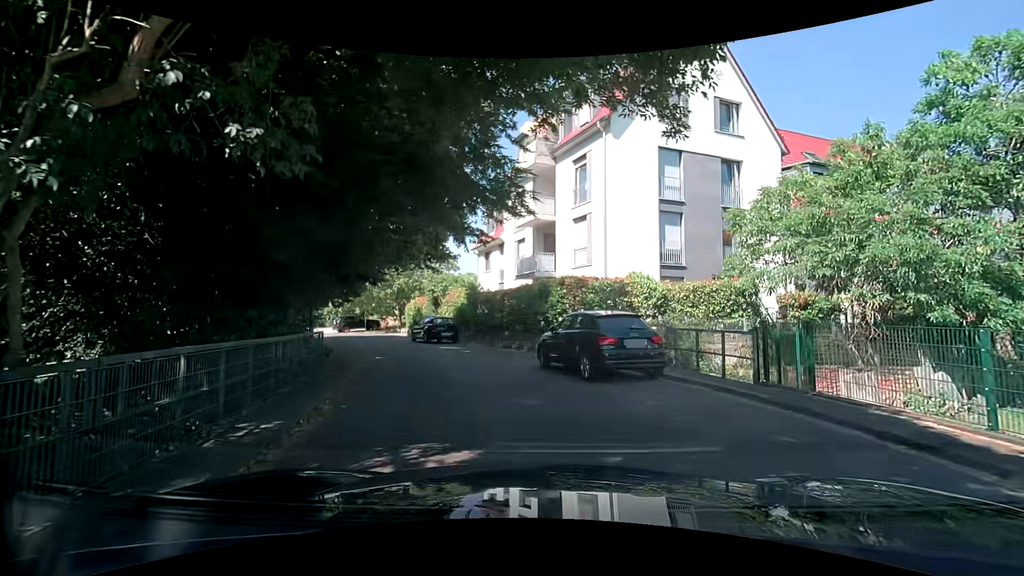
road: residential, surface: asphalt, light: Day
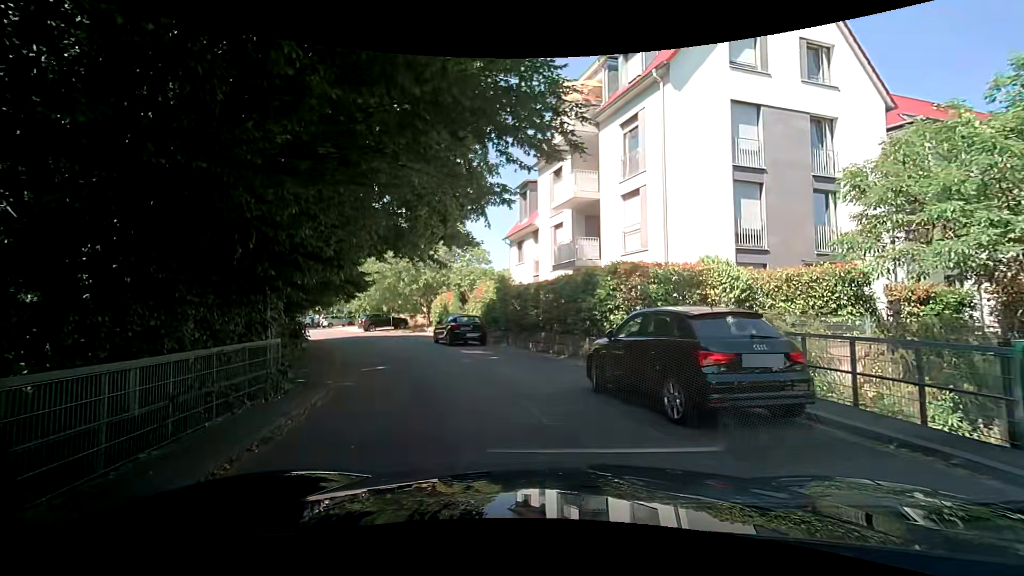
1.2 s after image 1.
(-0.2, +4.0) m; -7°
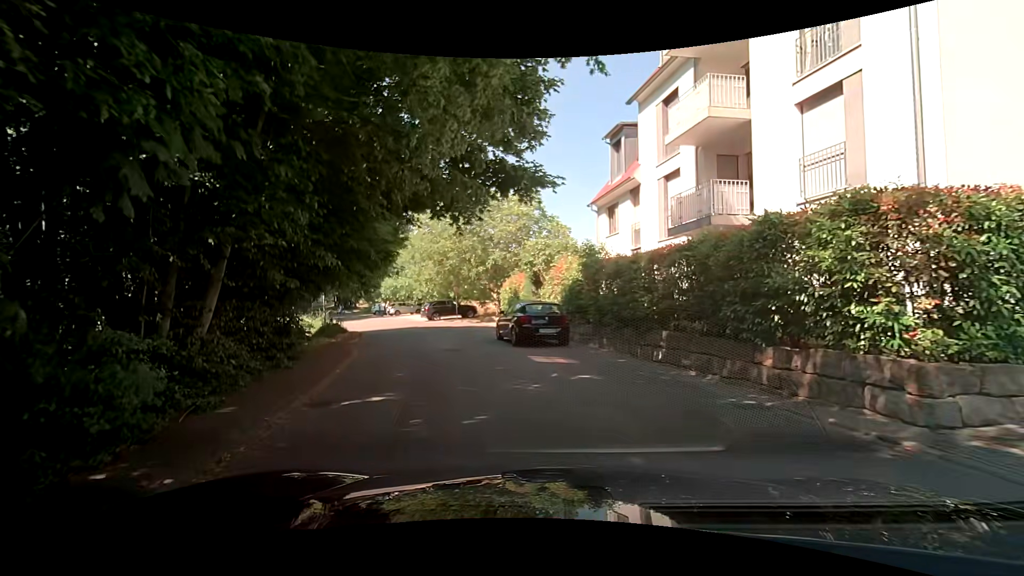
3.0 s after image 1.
(-0.5, +7.0) m; -8°
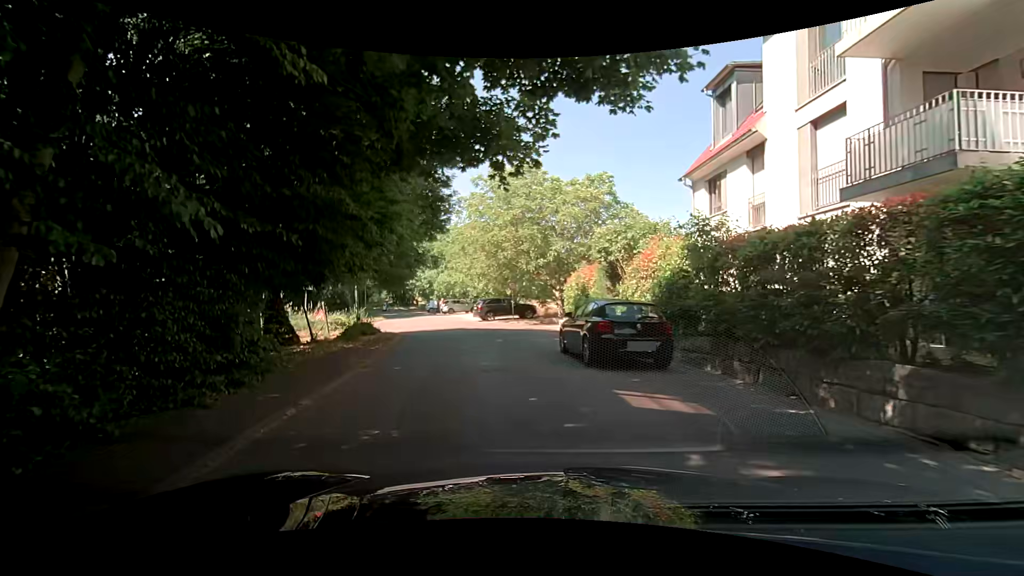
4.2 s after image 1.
(-0.4, +5.1) m; -8°
